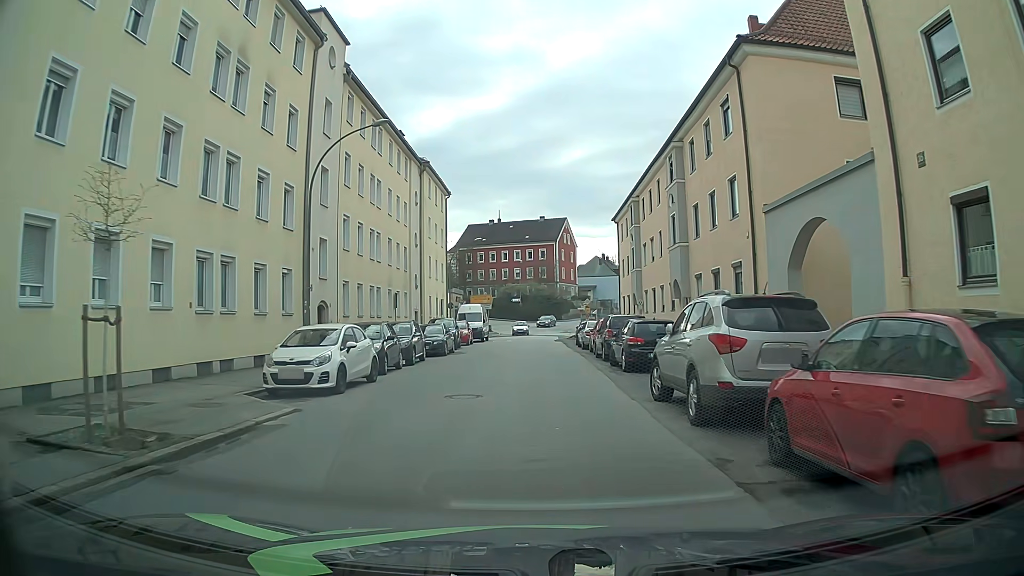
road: tertiary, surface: asphalt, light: Day
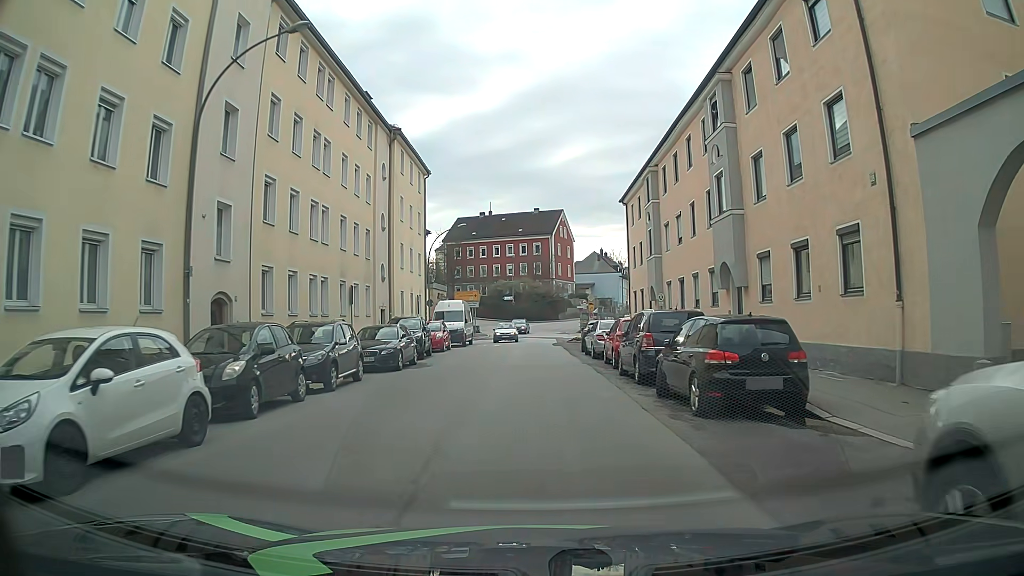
(0.0, +8.9) m; +1°
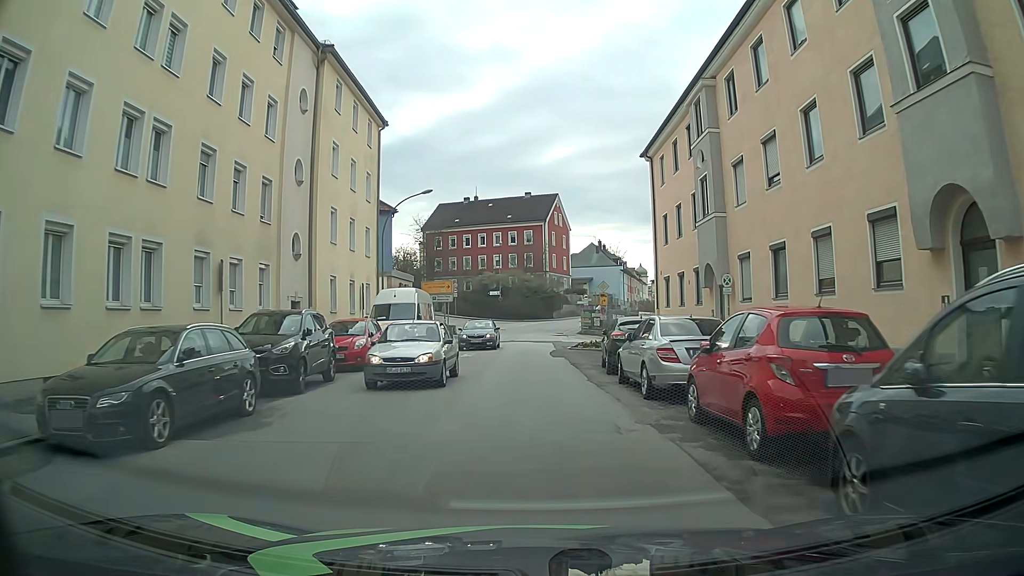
(0.0, +13.5) m; 0°
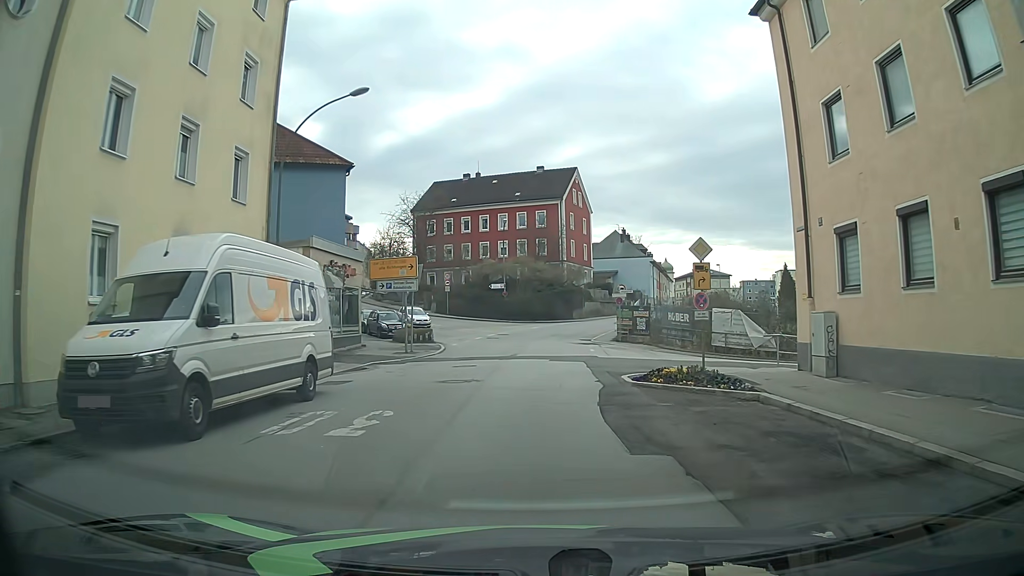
(-0.1, +17.9) m; -1°
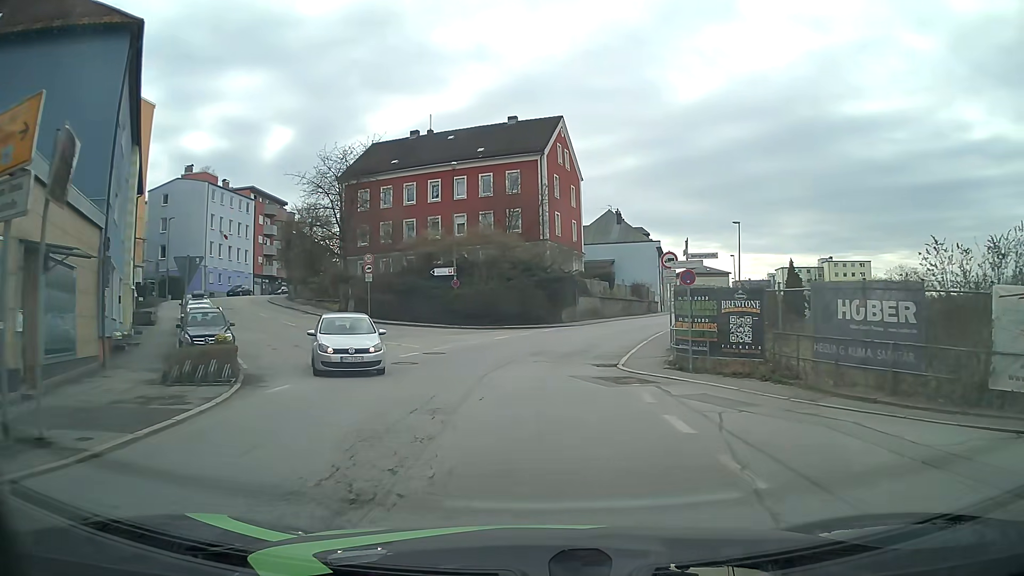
(+0.5, +22.4) m; +4°
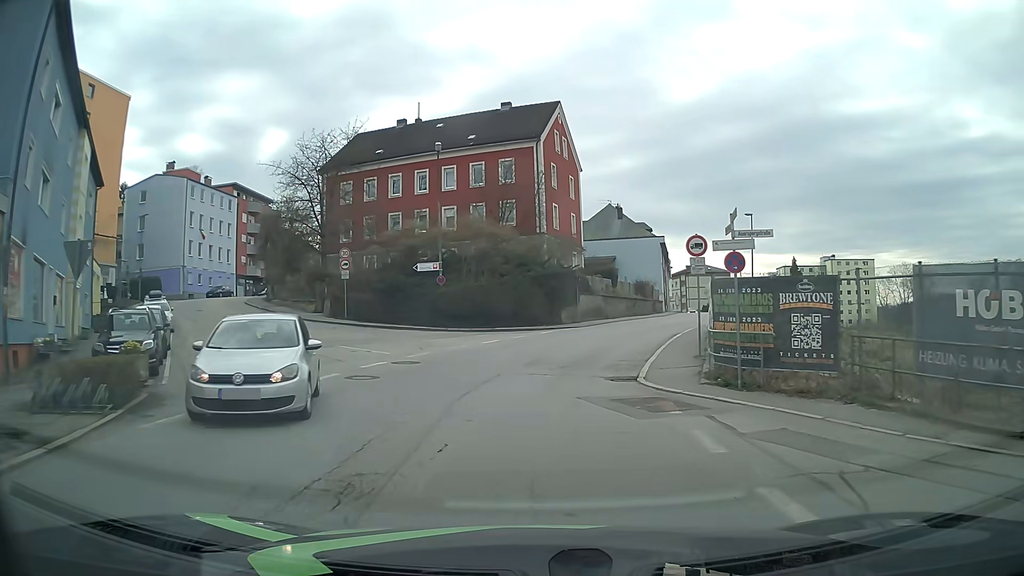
(-0.1, +4.4) m; -2°
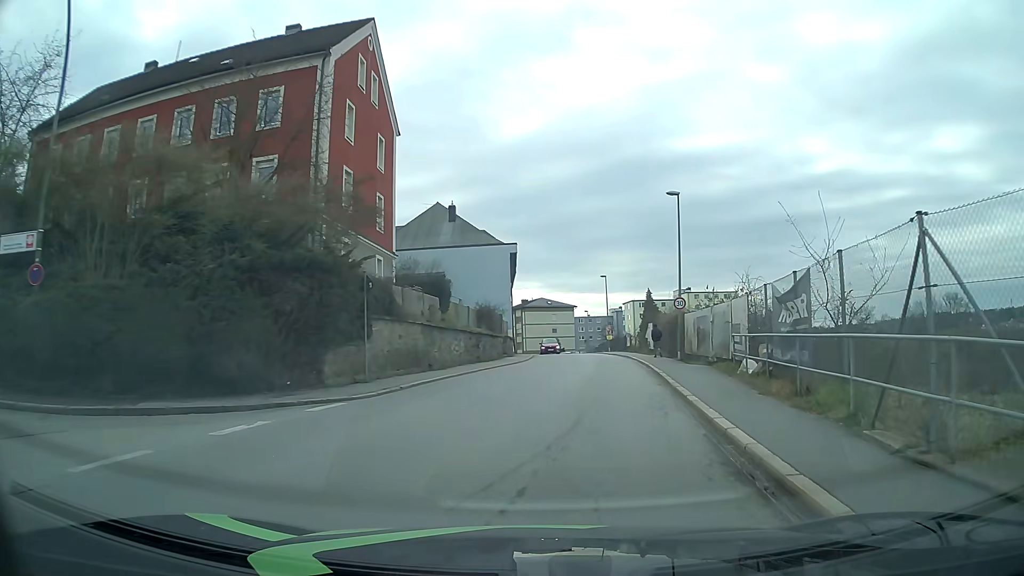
(+1.9, +21.7) m; +14°
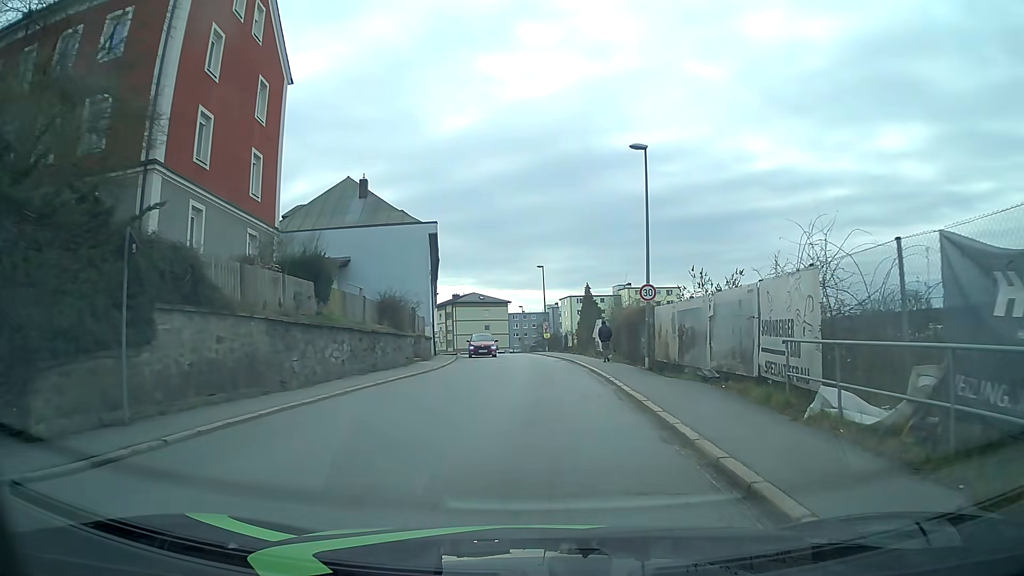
(+0.7, +8.2) m; +7°
(0, +10) (0, +20) (0, +30) (0, +40) (-1, +50) (-2, +60) (-3, +70) (-5, +80) (-6, +90) (-8, +99) m
